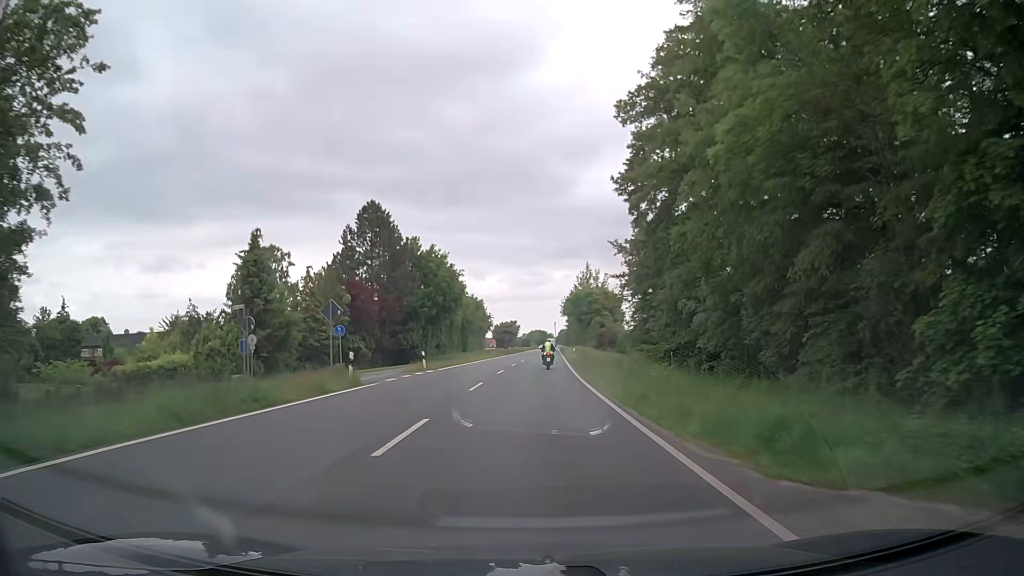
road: secondary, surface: asphalt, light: Day
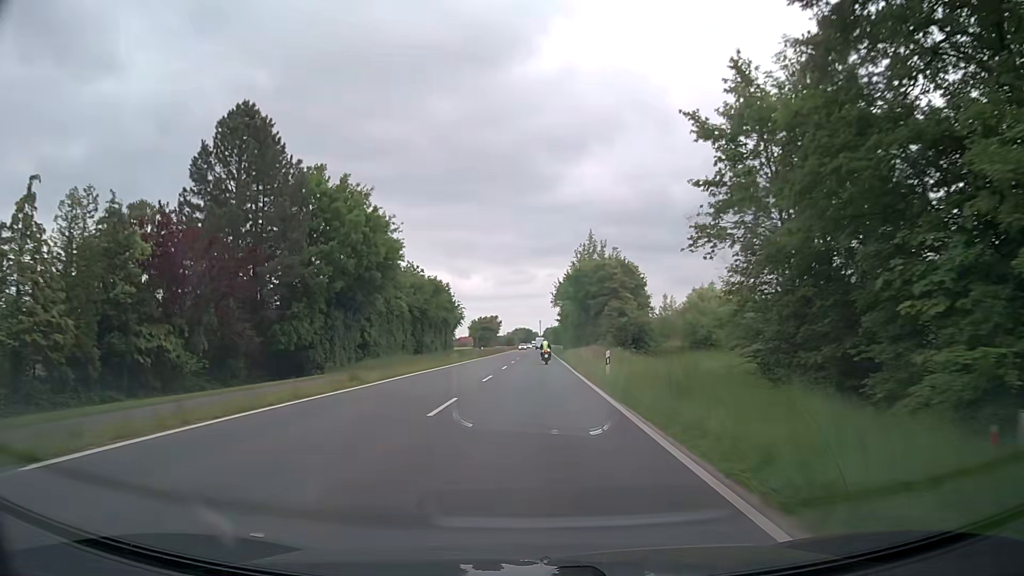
(+0.4, +31.6) m; +1°
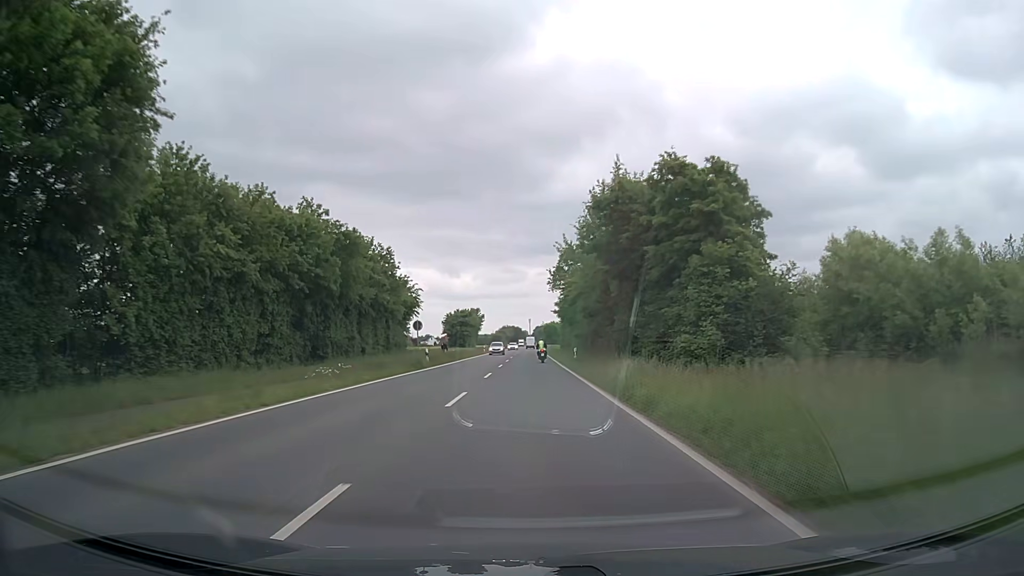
(+0.5, +34.4) m; +1°
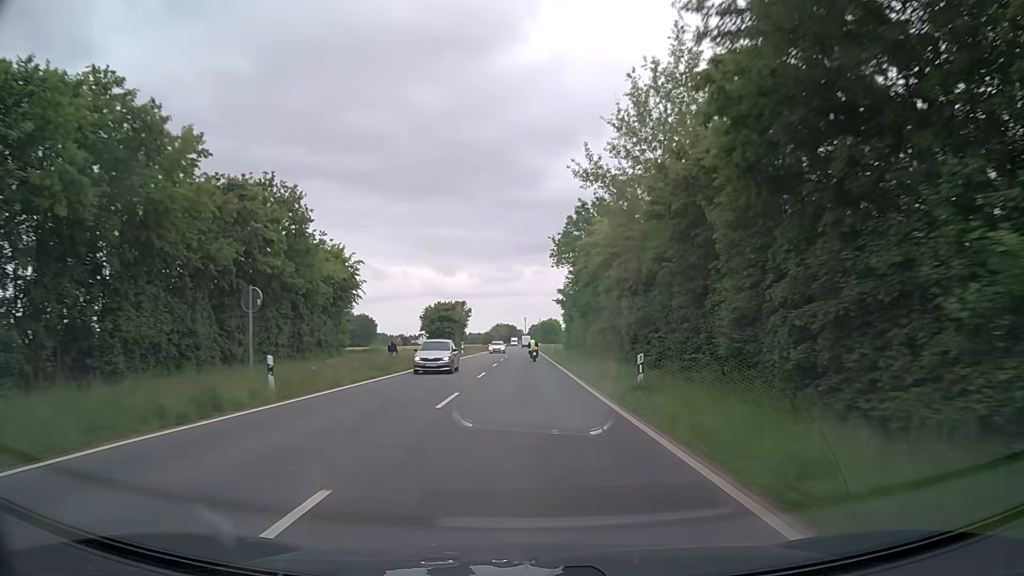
(+0.1, +24.4) m; 0°
(0, +10) (0, +20) (0, +30) (0, +40) (0, +50) (0, +60) (0, +70) (0, +80) (0, +90) (0, +100) m
